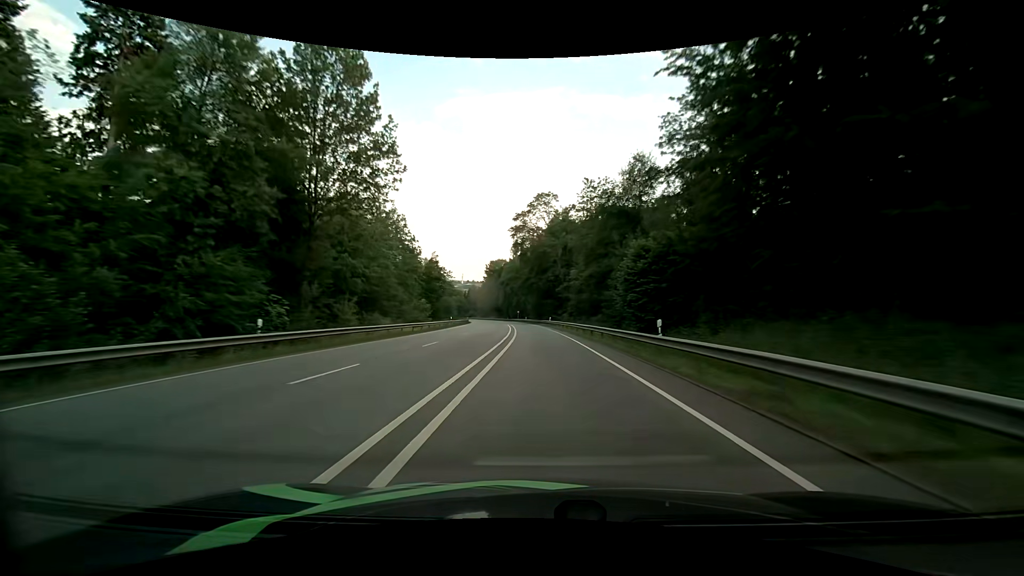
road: primary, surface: asphalt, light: Day
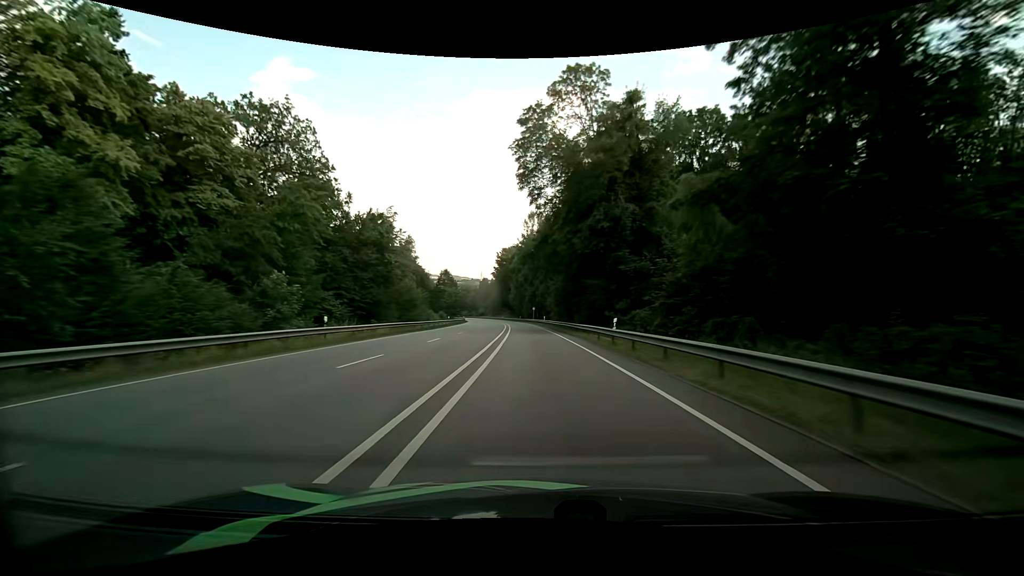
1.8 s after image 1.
(-0.8, +46.0) m; -2°
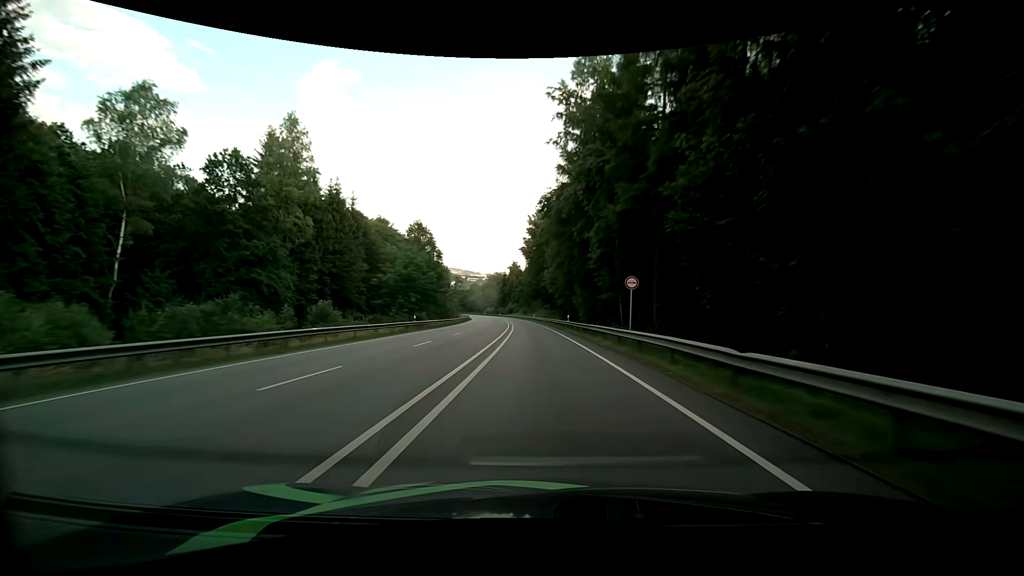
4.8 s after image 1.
(-3.0, +76.7) m; -4°
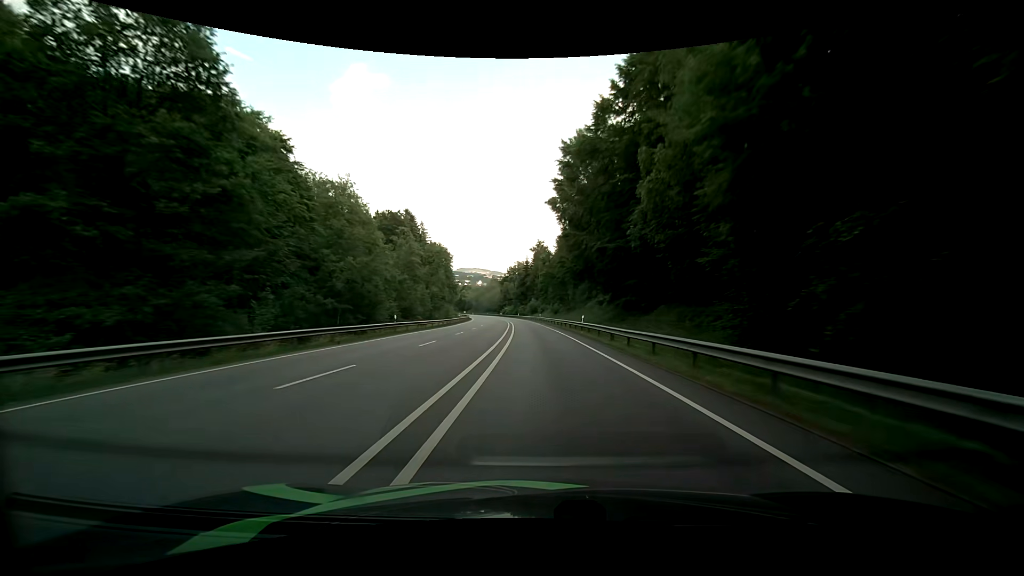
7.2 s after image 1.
(-2.3, +60.7) m; -3°
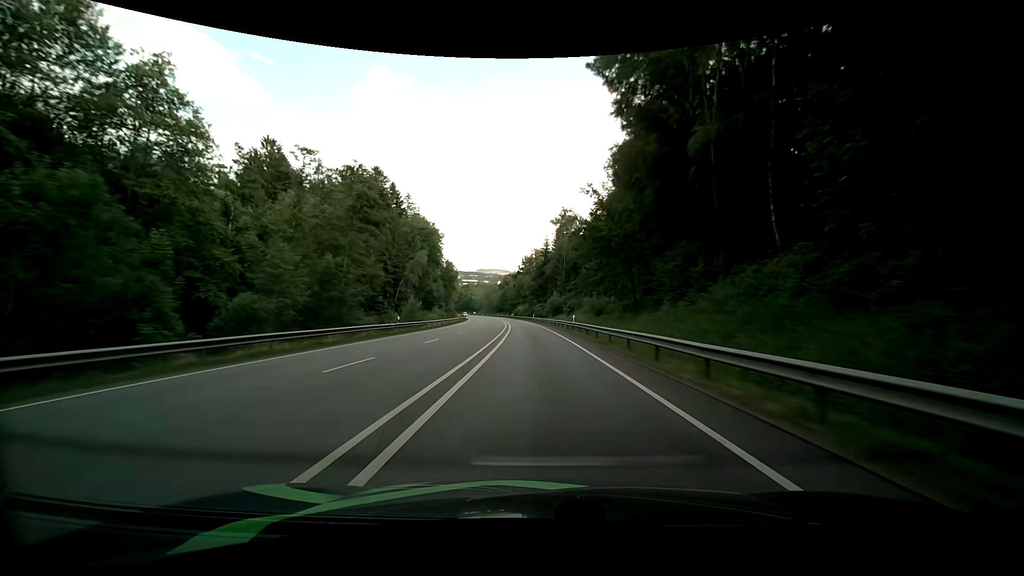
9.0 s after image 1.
(-1.0, +45.8) m; -2°
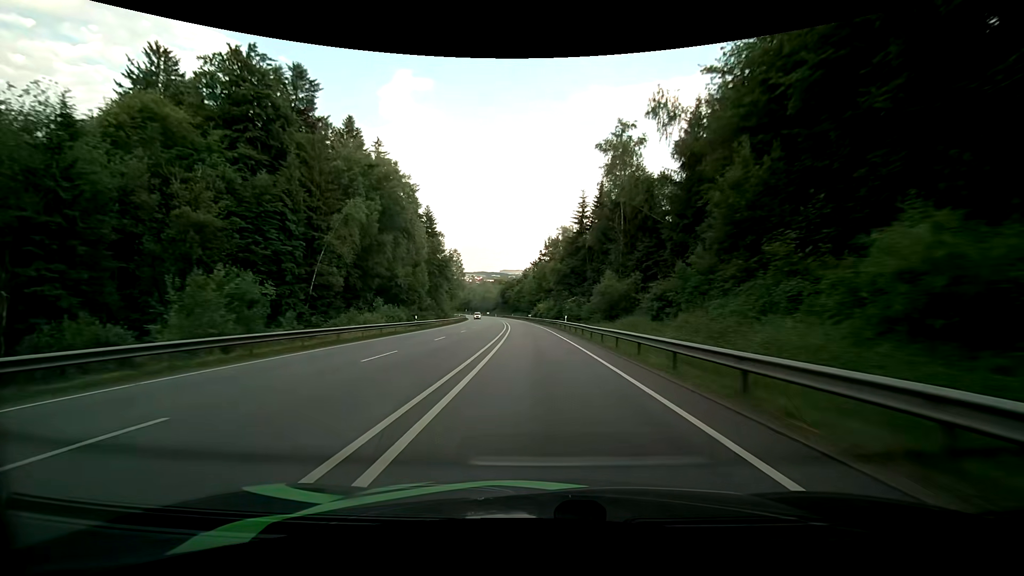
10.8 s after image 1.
(-1.3, +45.9) m; -3°
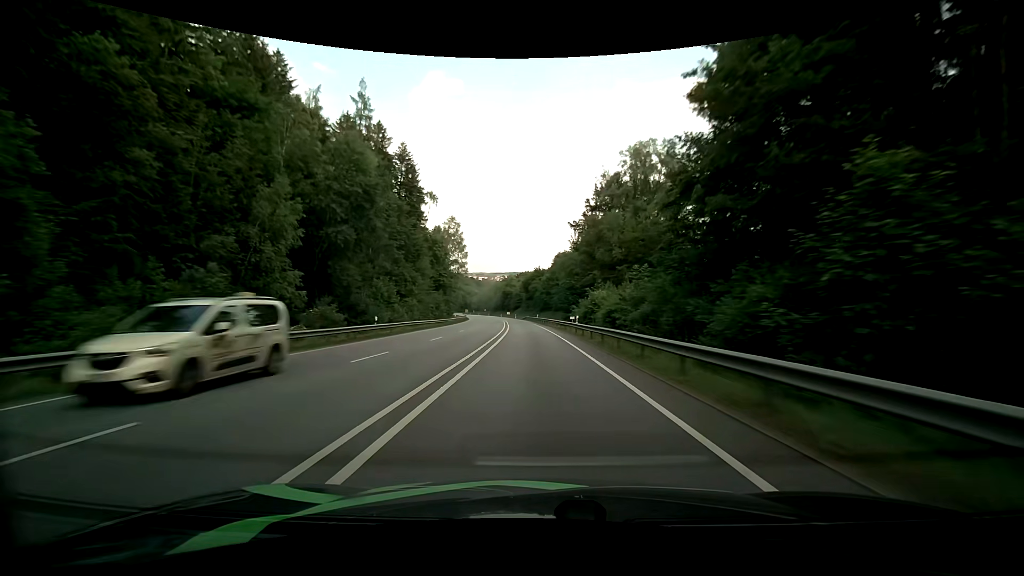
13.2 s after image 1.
(-1.7, +61.2) m; -4°
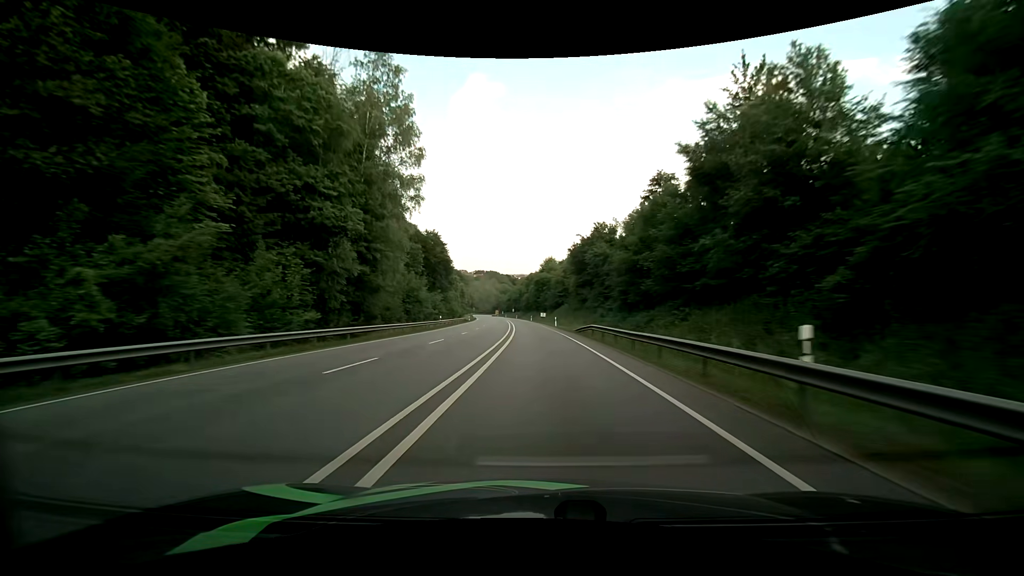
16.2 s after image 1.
(-3.0, +76.0) m; -5°
(0, +10) (0, +20) (0, +30) (-1, +40) (-1, +50) (-2, +60) (-2, +70) (-3, +80) (-4, +90) (-4, +100) m
